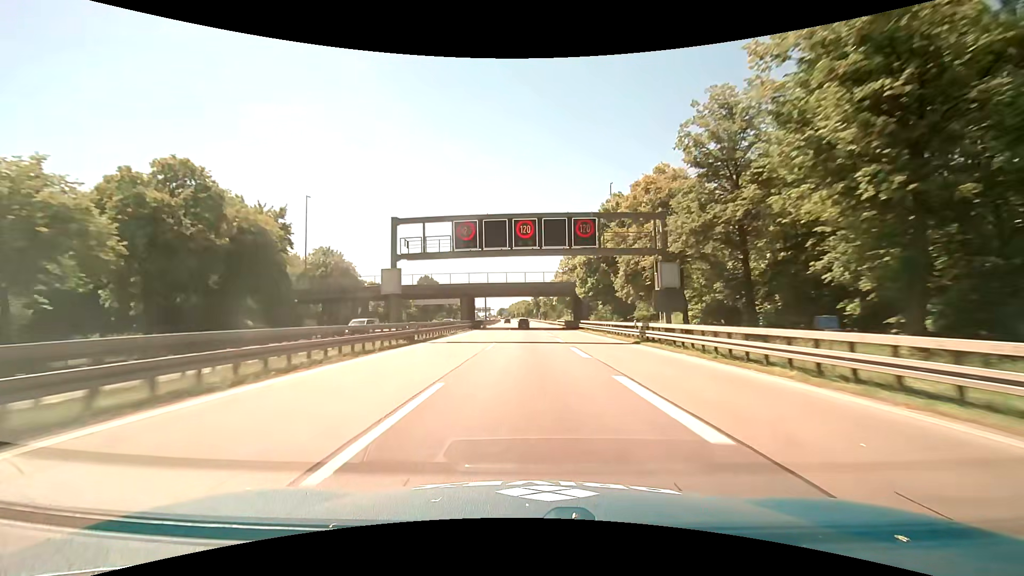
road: motorway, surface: asphalt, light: Day
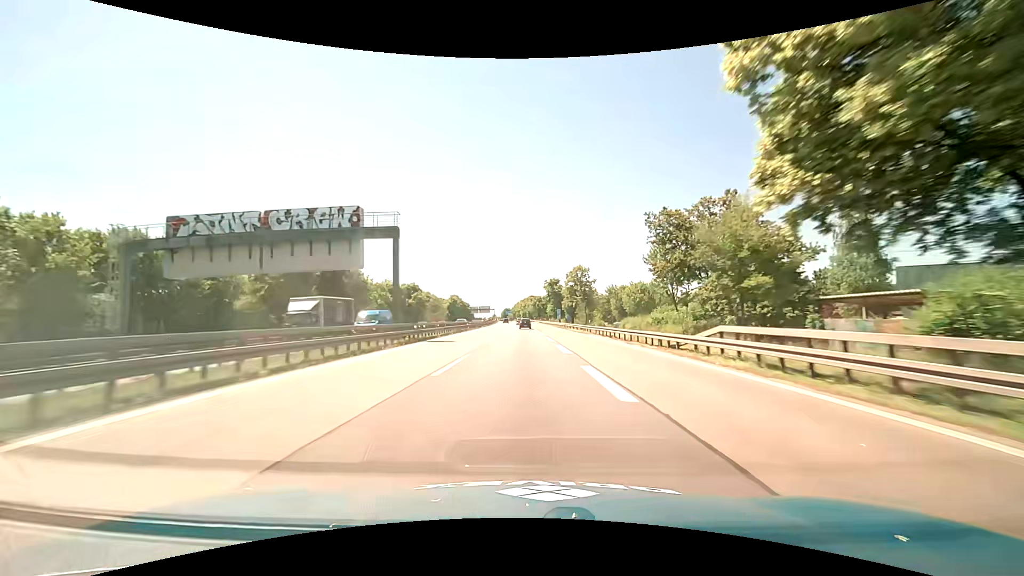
(-0.8, +82.0) m; -3°
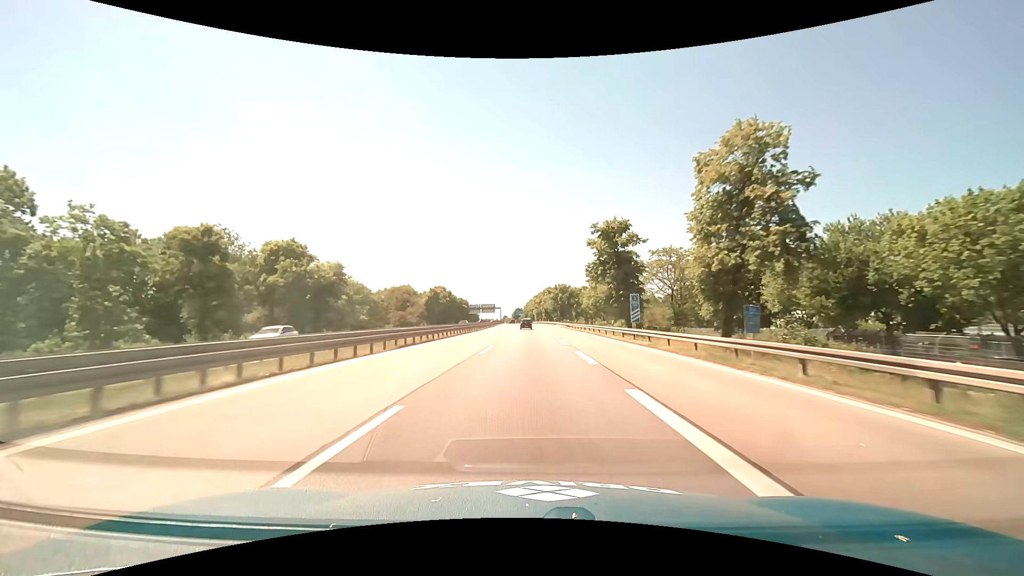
(+0.8, +65.0) m; 0°
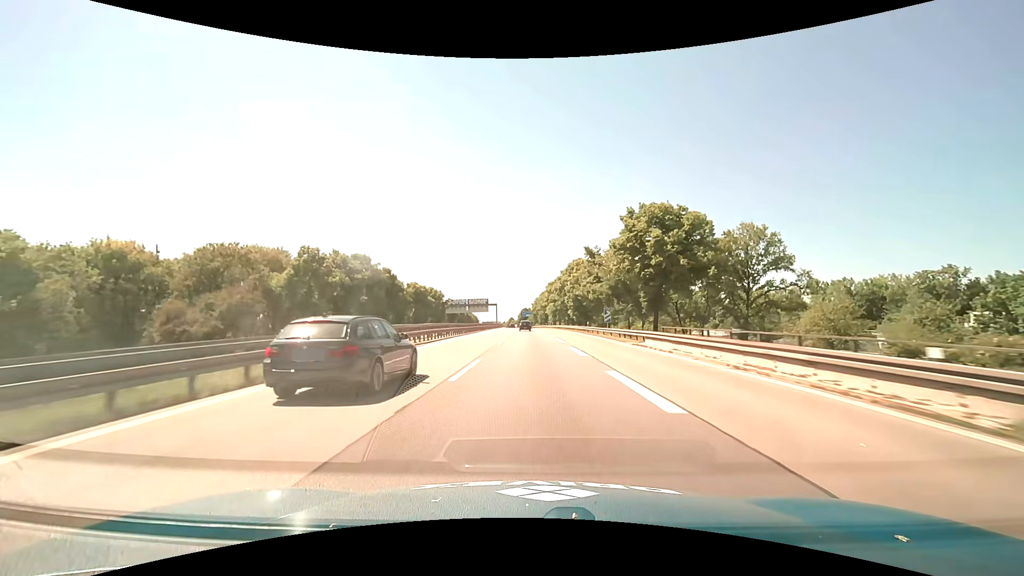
(-0.2, +80.3) m; -1°
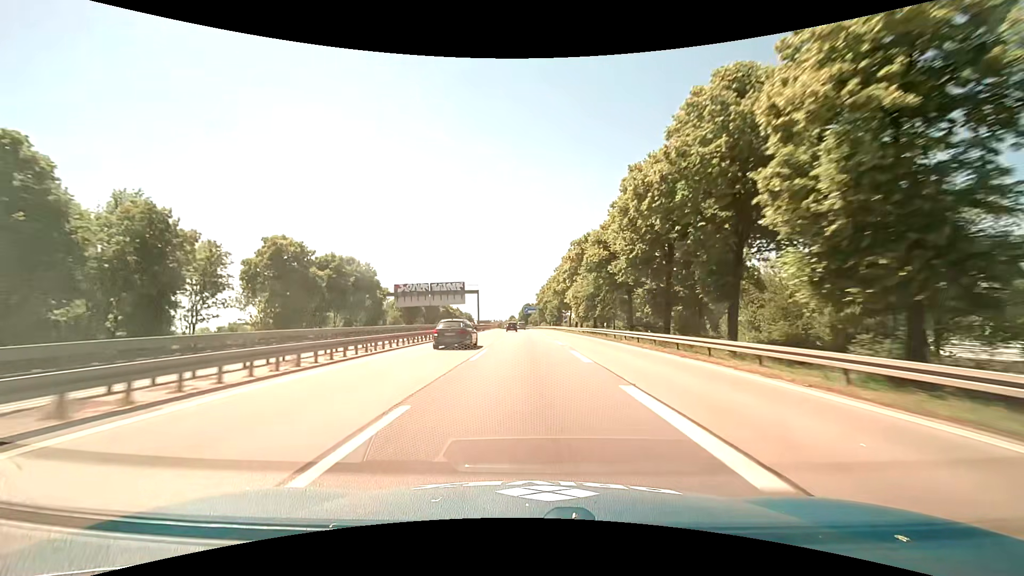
(0.0, +63.4) m; 0°
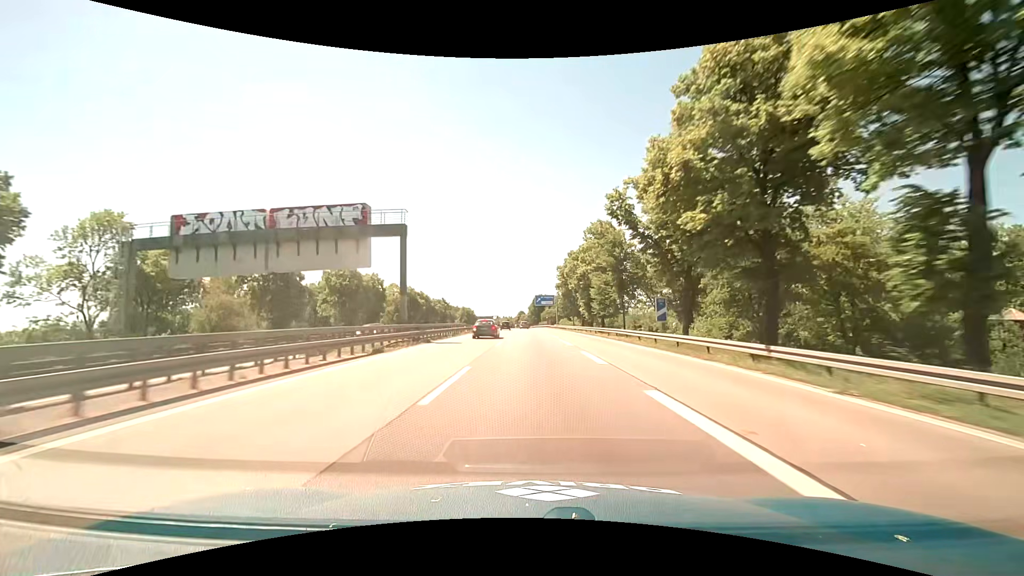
(-0.8, +62.9) m; -1°
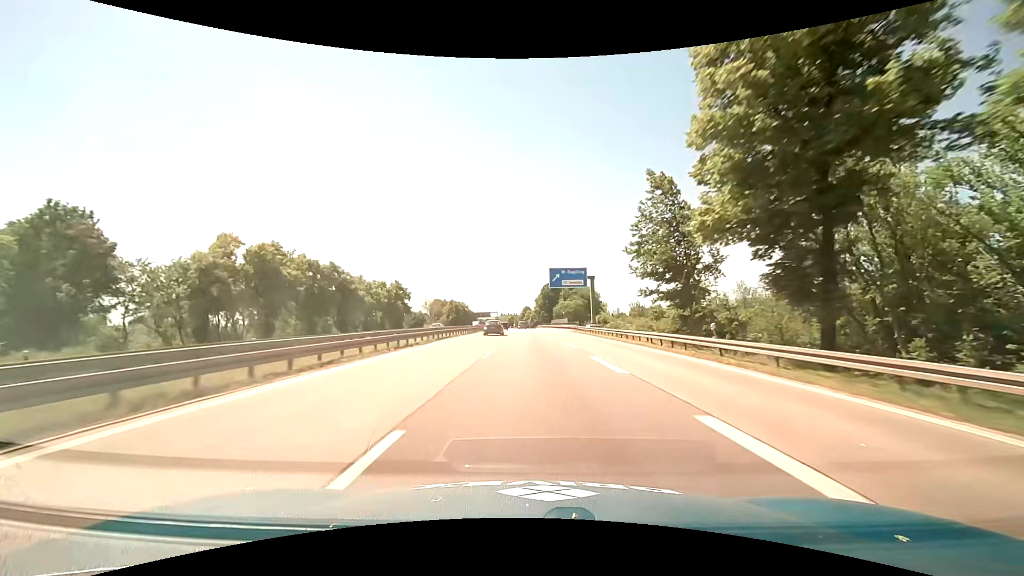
(-0.5, +62.5) m; -1°
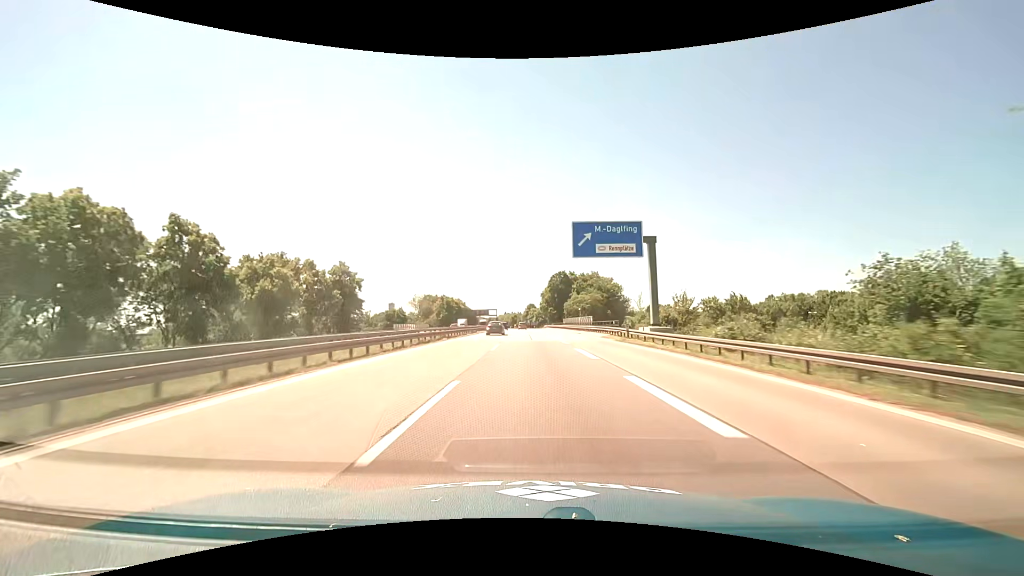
(-0.1, +31.2) m; -1°
(0, +10) (0, +20) (0, +30) (0, +40) (0, +50) (0, +60) (-1, +70) (-1, +80) (-1, +90) (-1, +100) m
